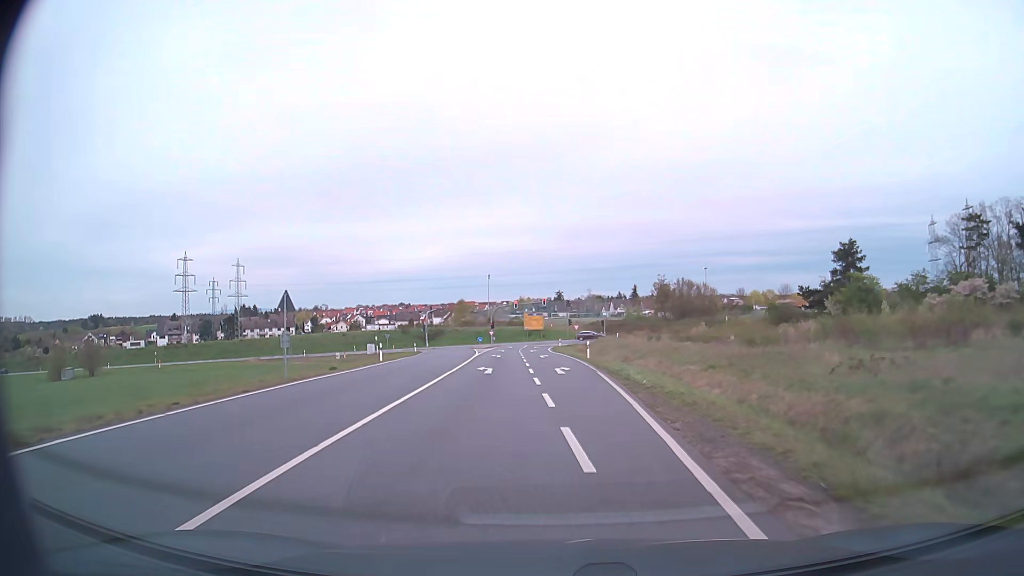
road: secondary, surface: asphalt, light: Day
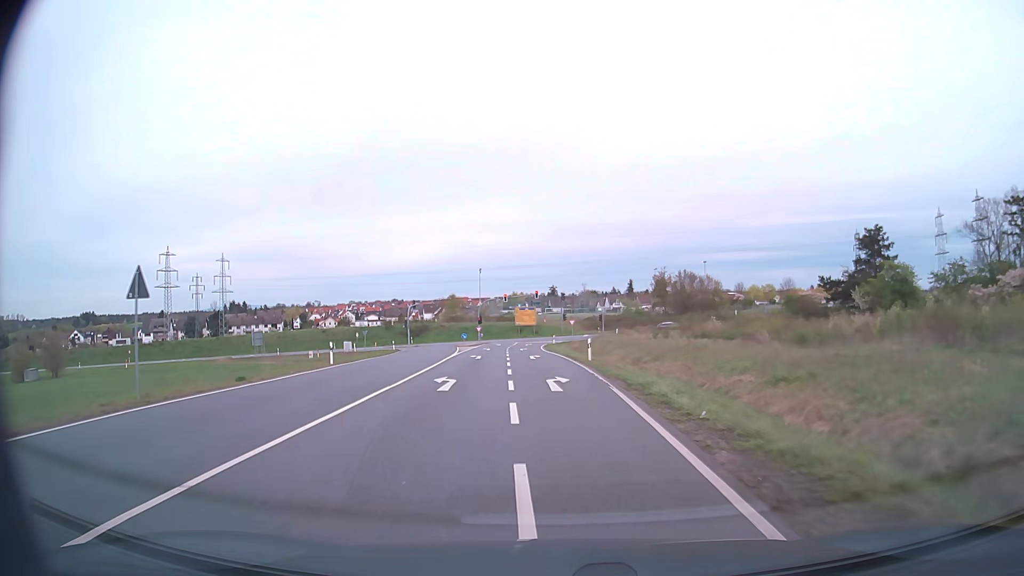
(+0.1, +8.6) m; +1°
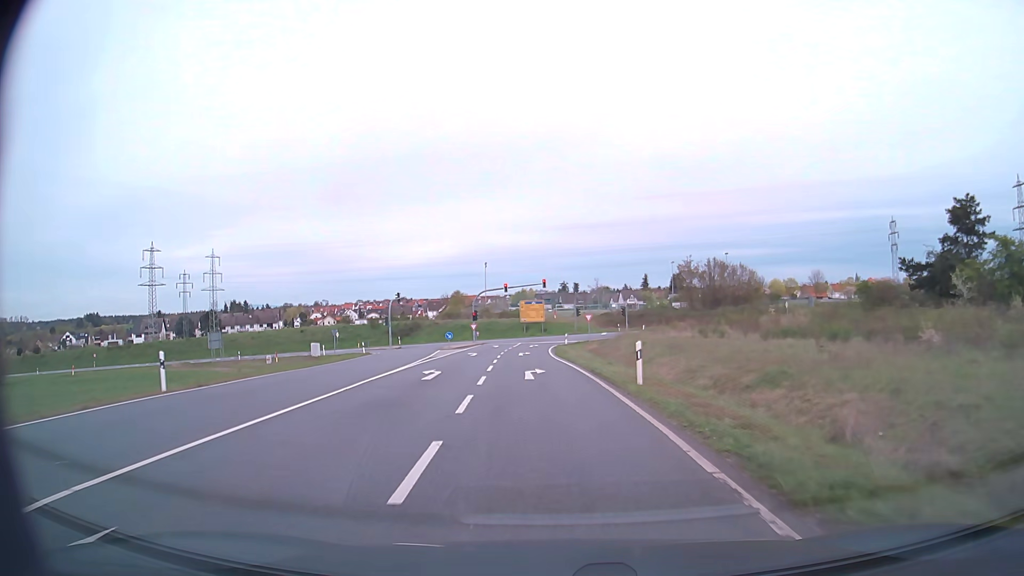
(-0.1, +16.6) m; -1°
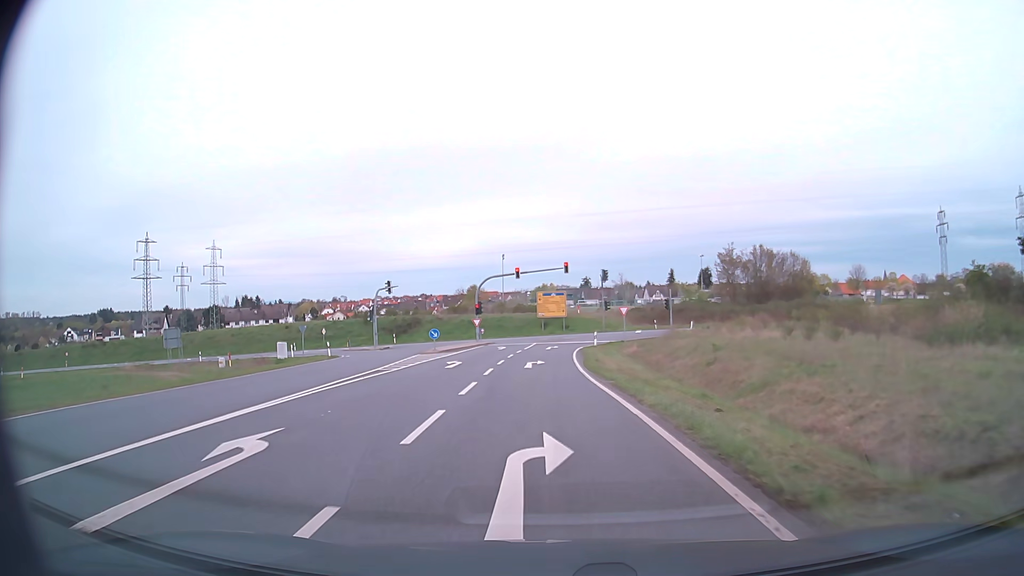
(-0.2, +15.1) m; -2°
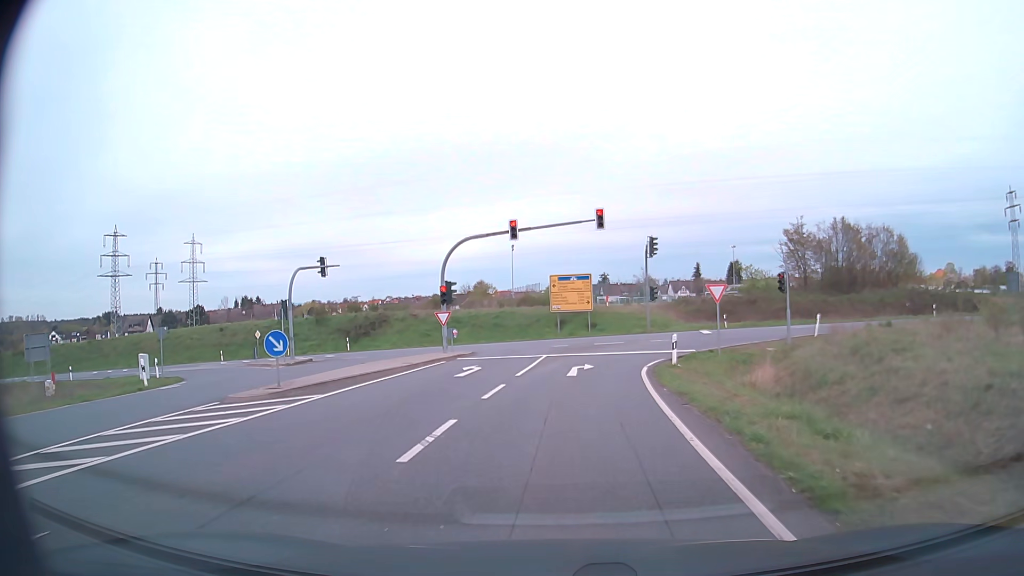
(-0.5, +24.7) m; -1°
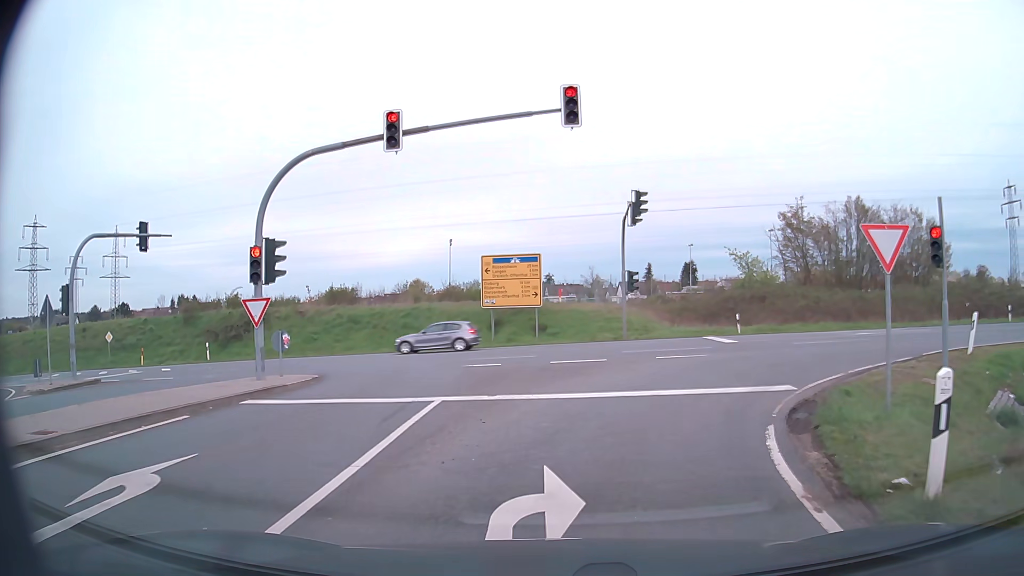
(+0.4, +16.5) m; +5°
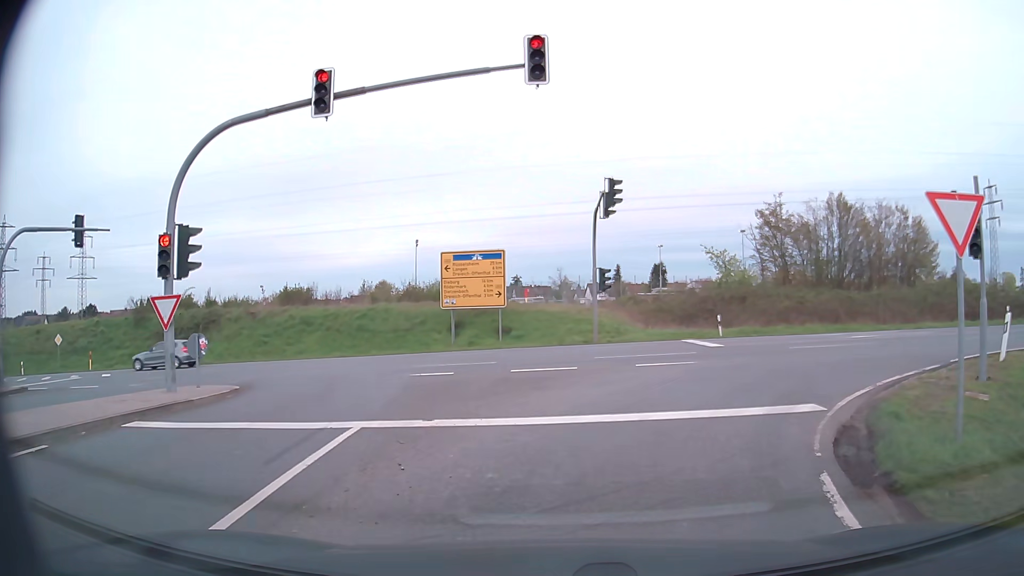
(+0.1, +2.8) m; +3°
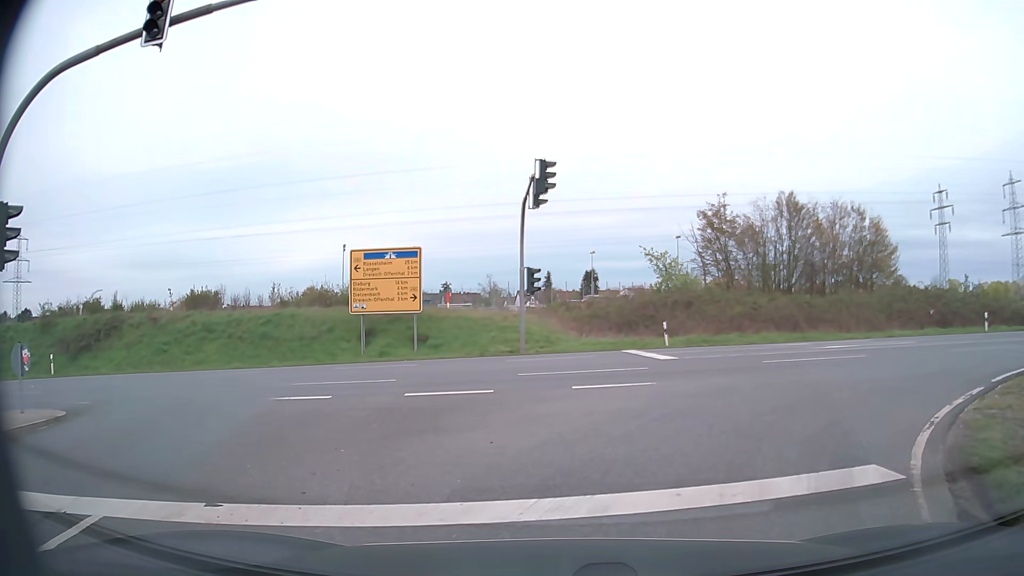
(+0.2, +4.0) m; +5°
(+2, +10) (+10, +16) (+20, +17) (+30, +17) (+40, +18) (+50, +18) (+60, +18) (+70, +19) (+80, +19) (+90, +19) m
